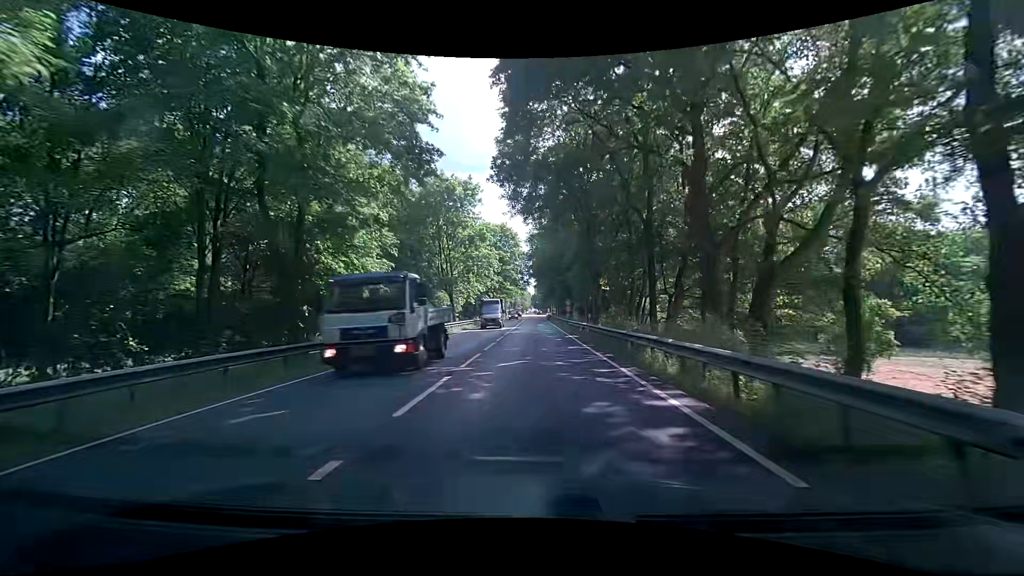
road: primary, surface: asphalt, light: Day
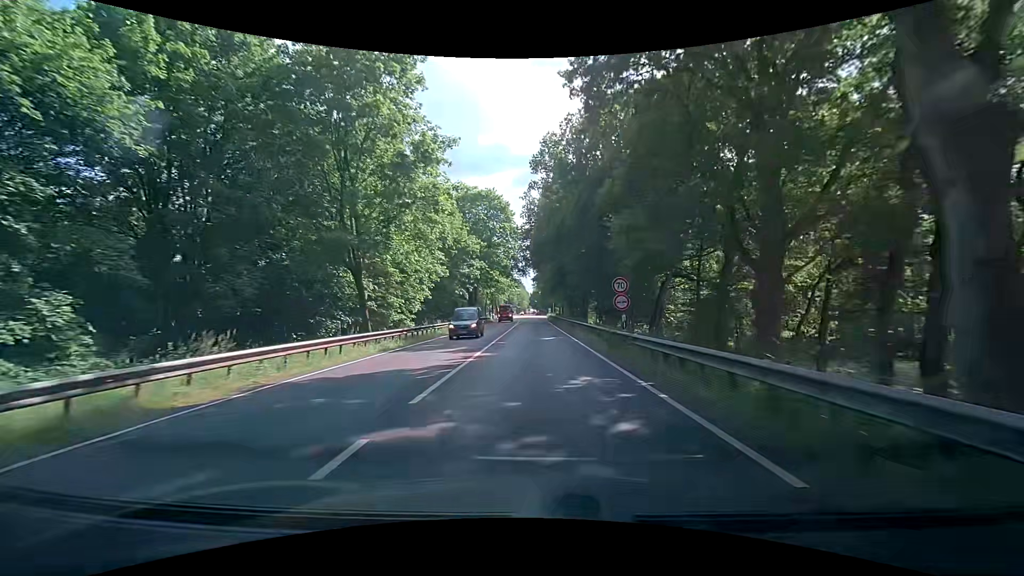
(+0.2, +29.3) m; 0°
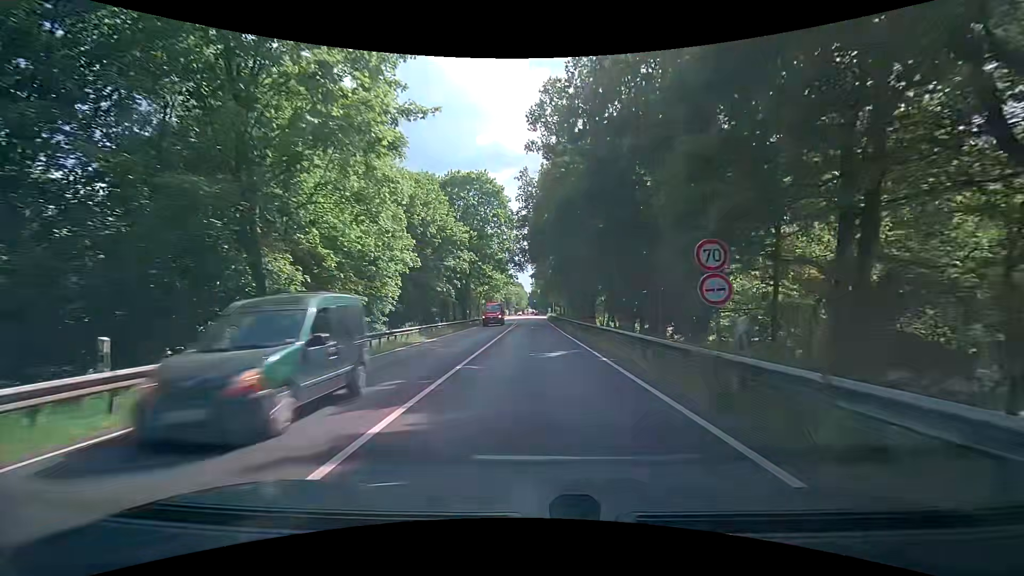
(+0.1, +9.8) m; +1°
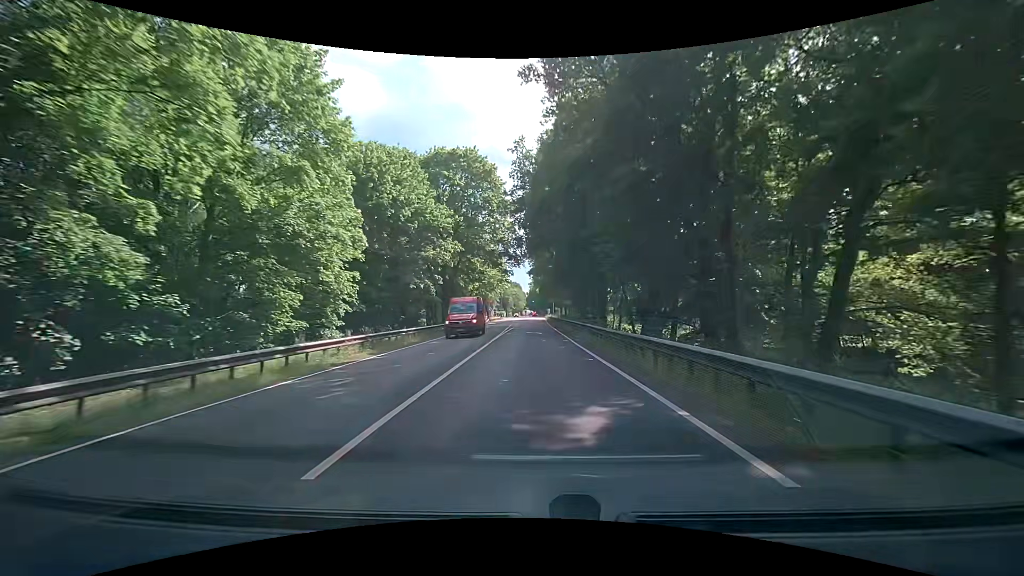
(-0.1, +9.9) m; 0°
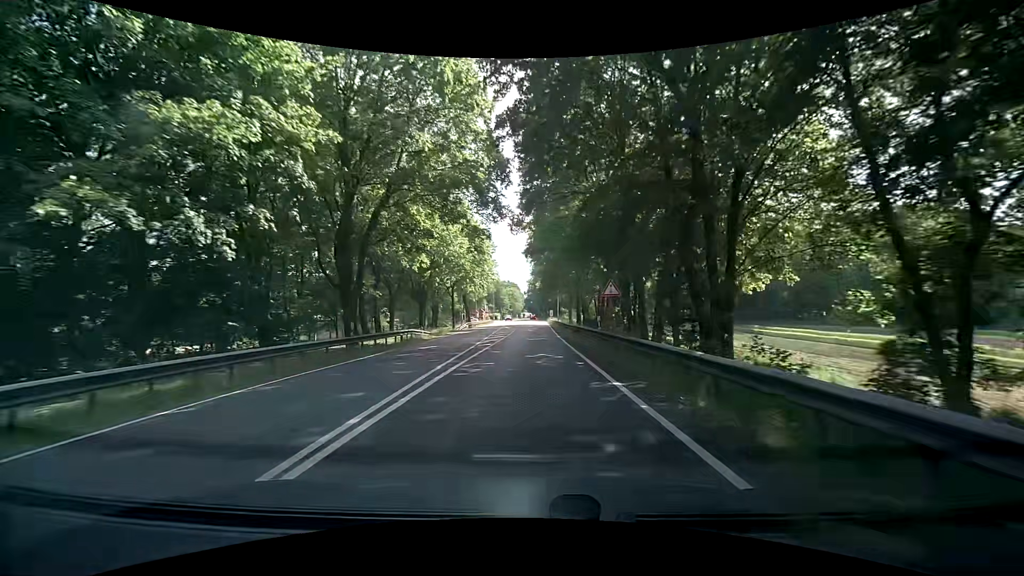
(-0.1, +30.2) m; -1°
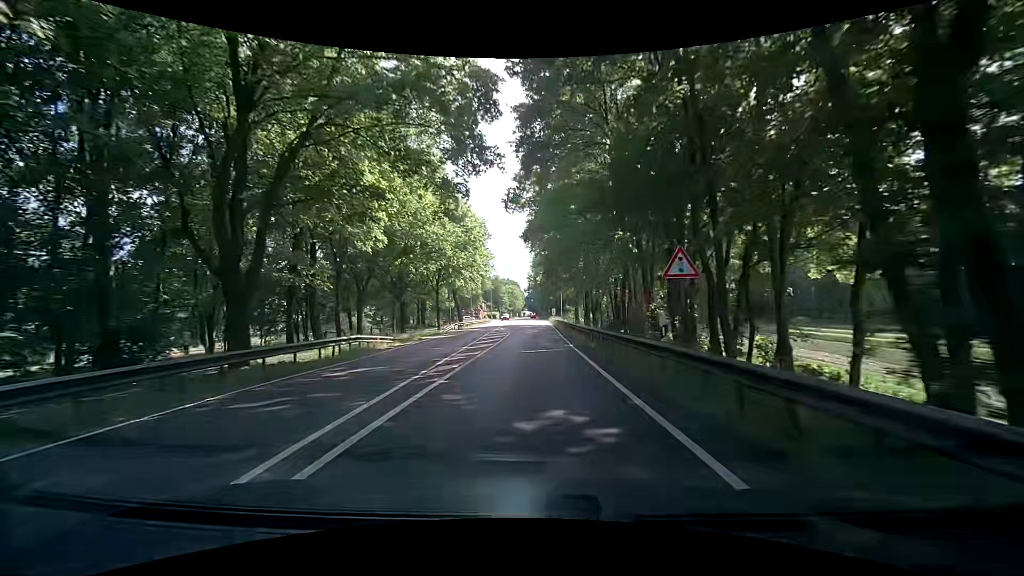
(+0.1, +10.2) m; +1°
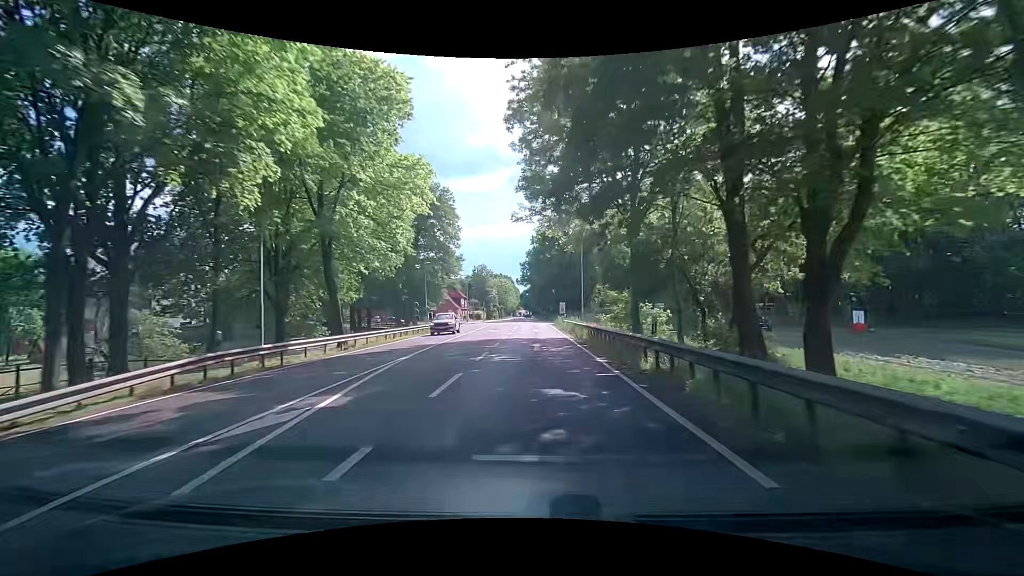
(+0.1, +41.6) m; 0°
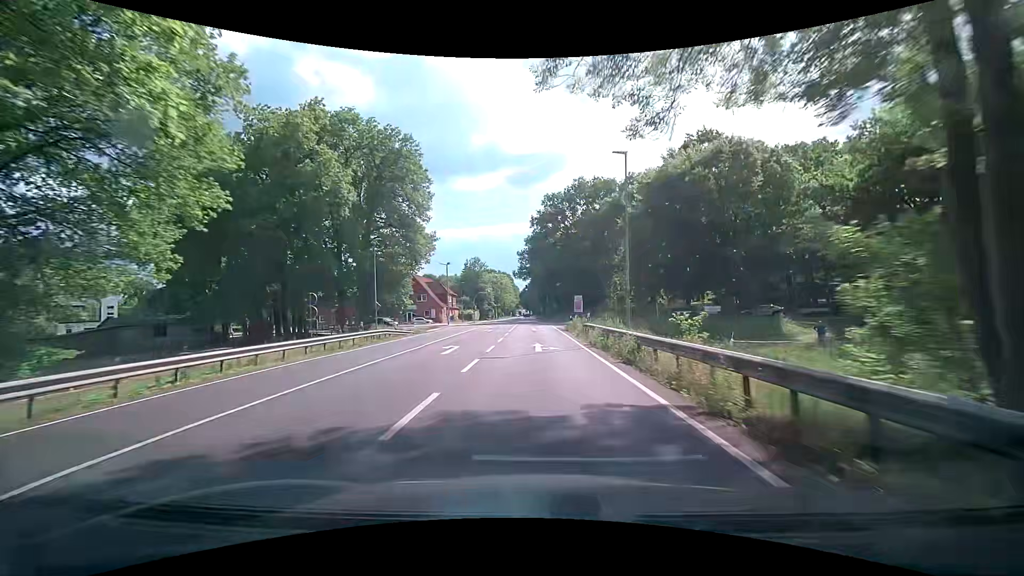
(0.0, +20.8) m; 0°
(0, +10) (0, +20) (0, +30) (0, +40) (-1, +50) (-1, +60) (-1, +70) (-1, +80) (-1, +90) (-2, +100) m
